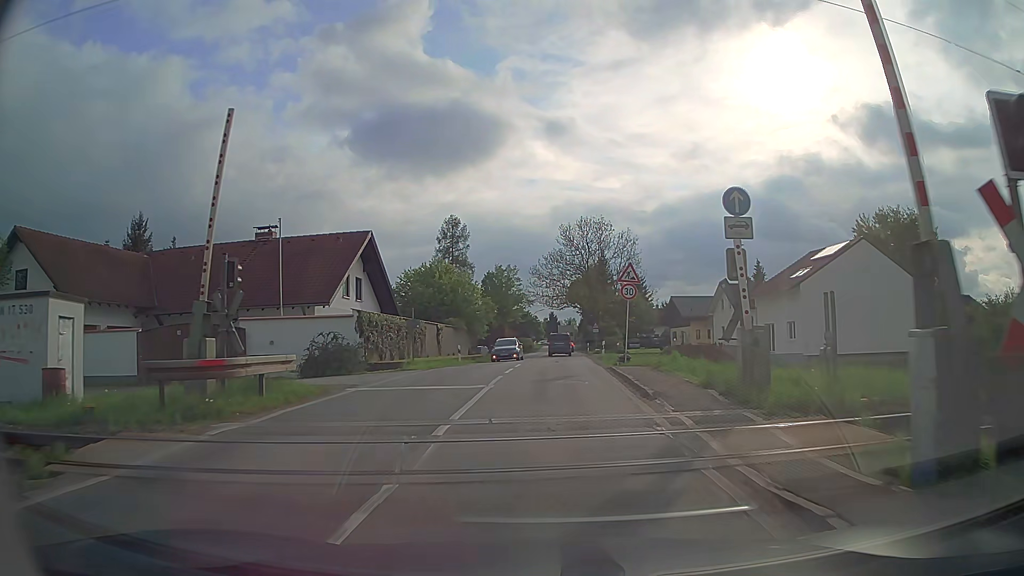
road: secondary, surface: asphalt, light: Day
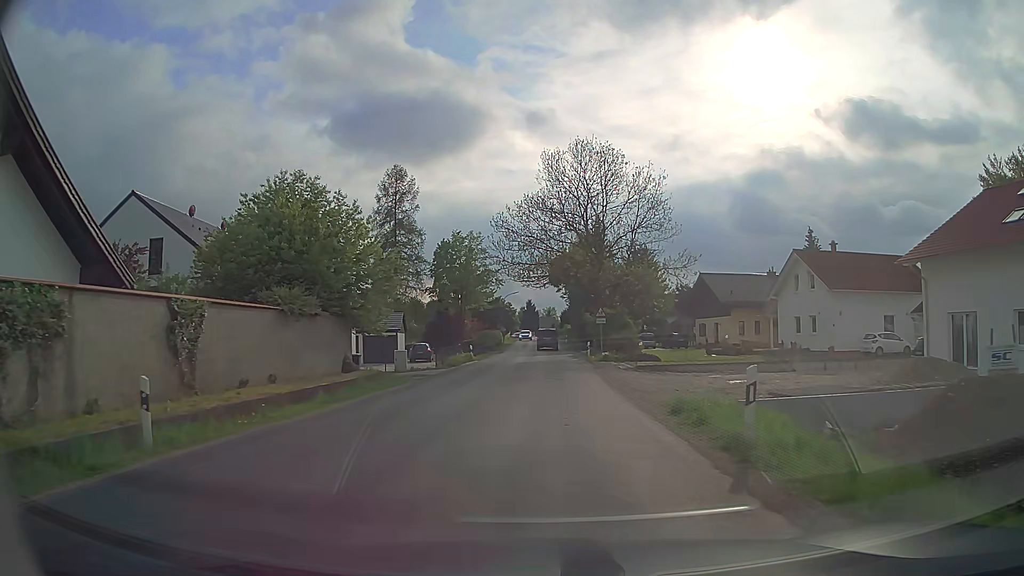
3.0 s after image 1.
(+0.5, +28.5) m; +2°
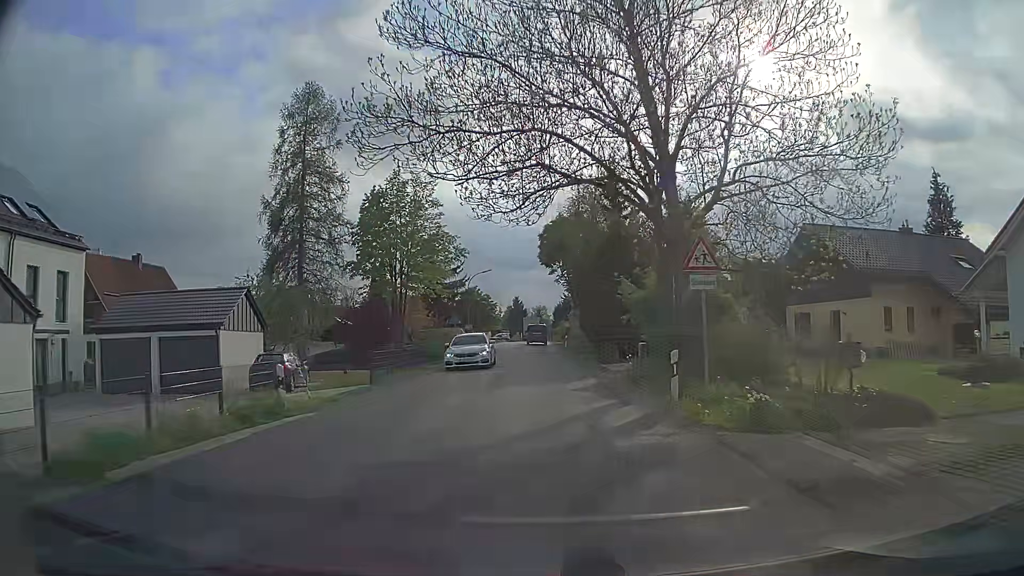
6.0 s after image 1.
(+0.2, +29.2) m; +1°
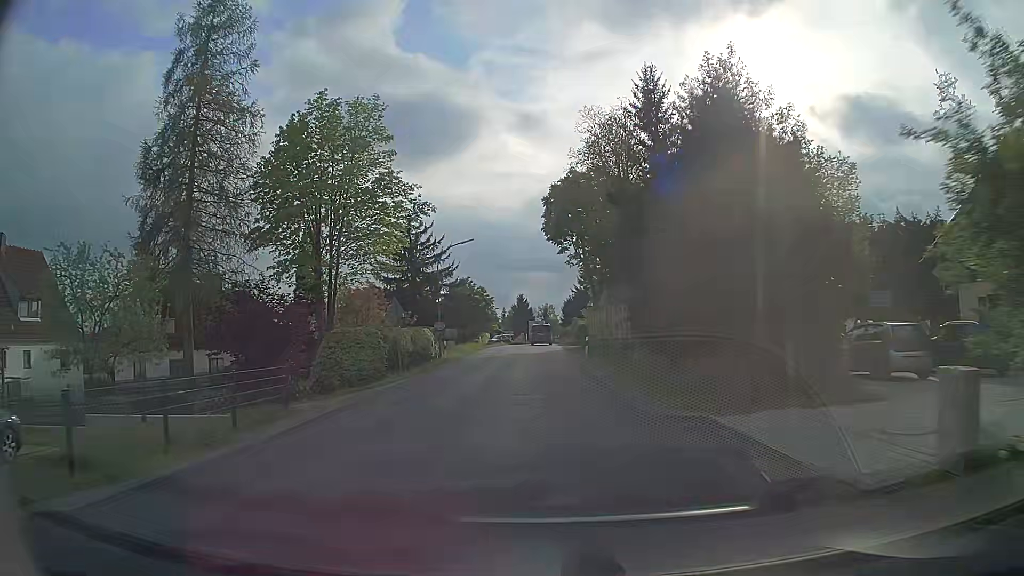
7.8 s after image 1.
(-0.1, +18.4) m; -1°
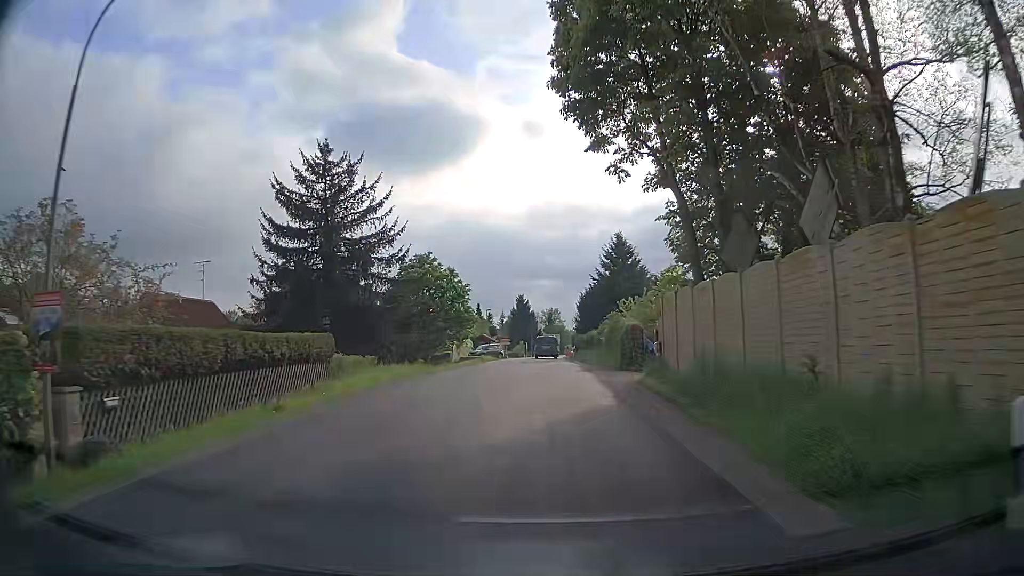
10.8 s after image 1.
(-0.3, +30.7) m; -1°
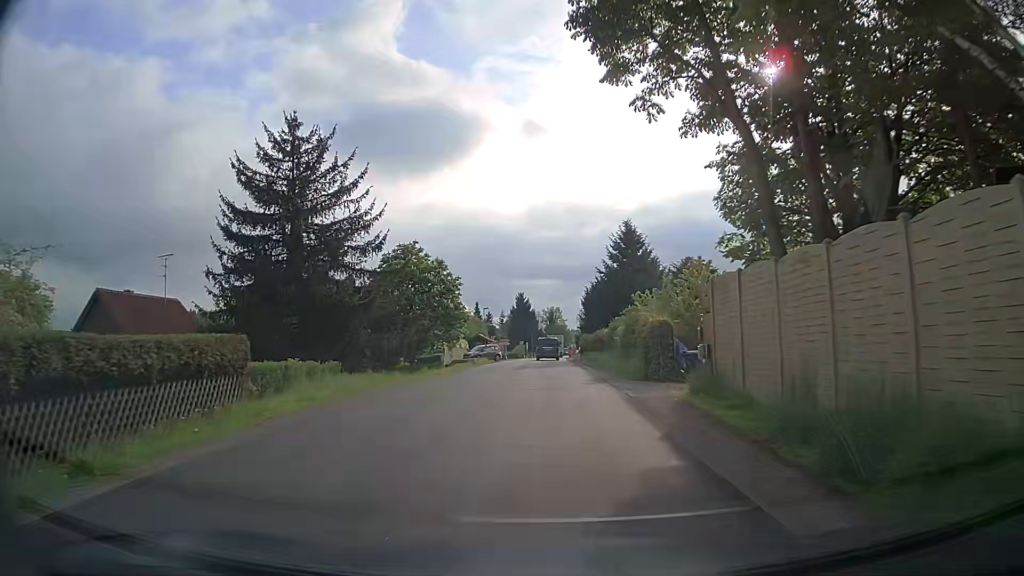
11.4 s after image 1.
(0.0, +6.1) m; +1°
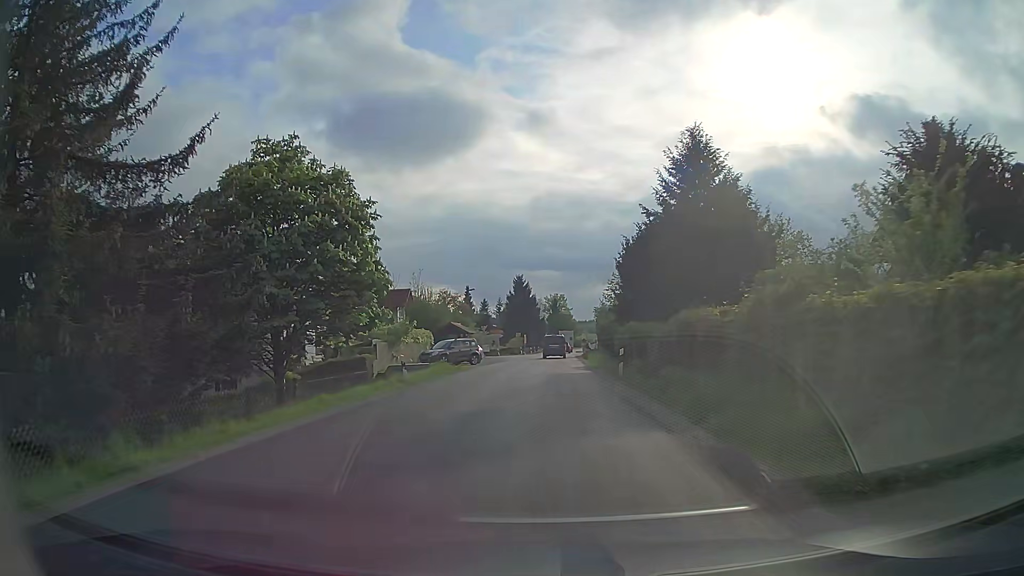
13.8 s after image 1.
(-0.3, +23.5) m; 0°
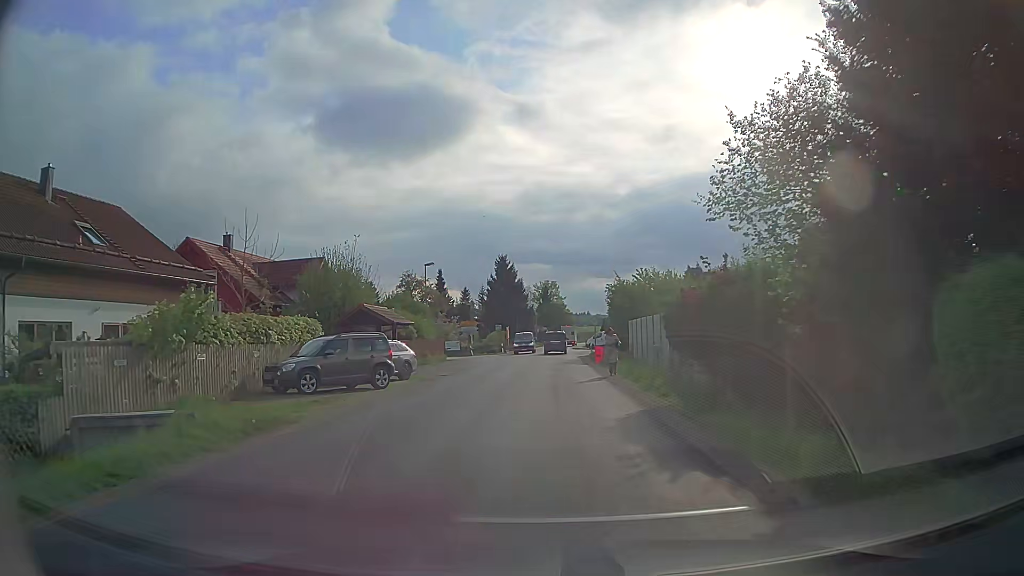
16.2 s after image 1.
(0.0, +22.7) m; +1°
(0, +10) (0, +20) (0, +30) (0, +40) (+1, +50) (+1, +60) (+1, +70) (+2, +80) (+2, +90) (+2, +100) m
